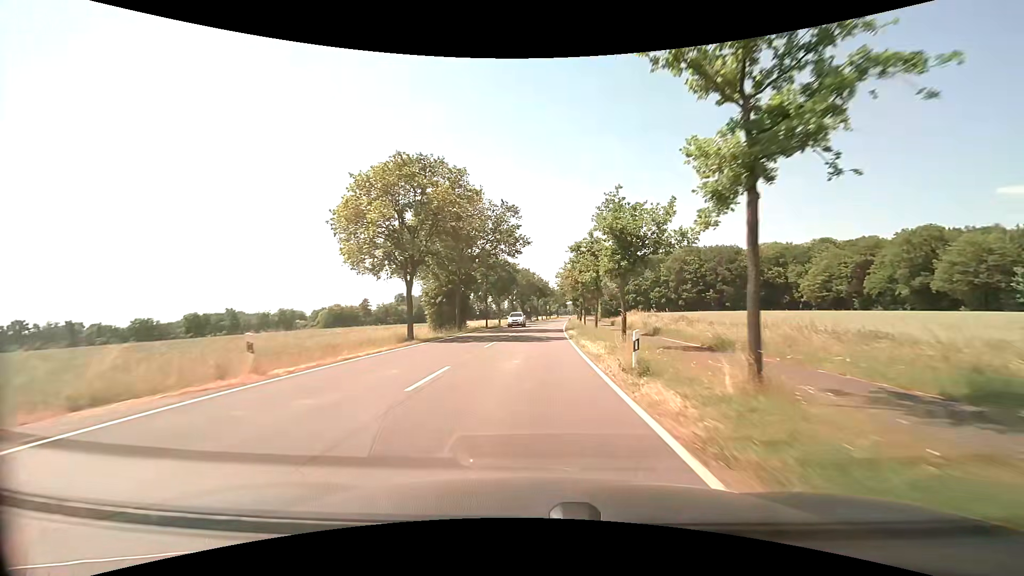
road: secondary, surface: asphalt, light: Day
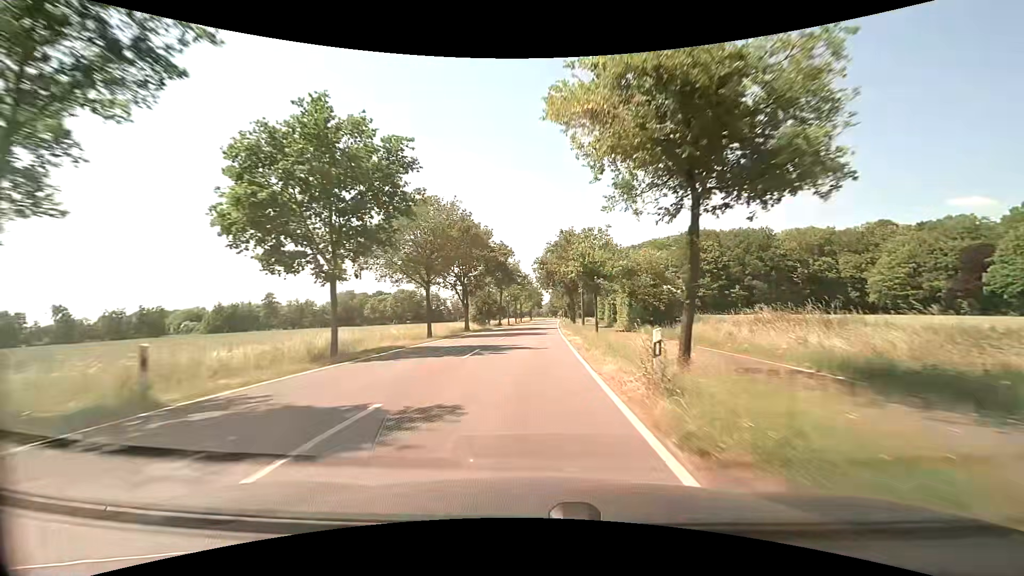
(+1.9, +53.5) m; +4°
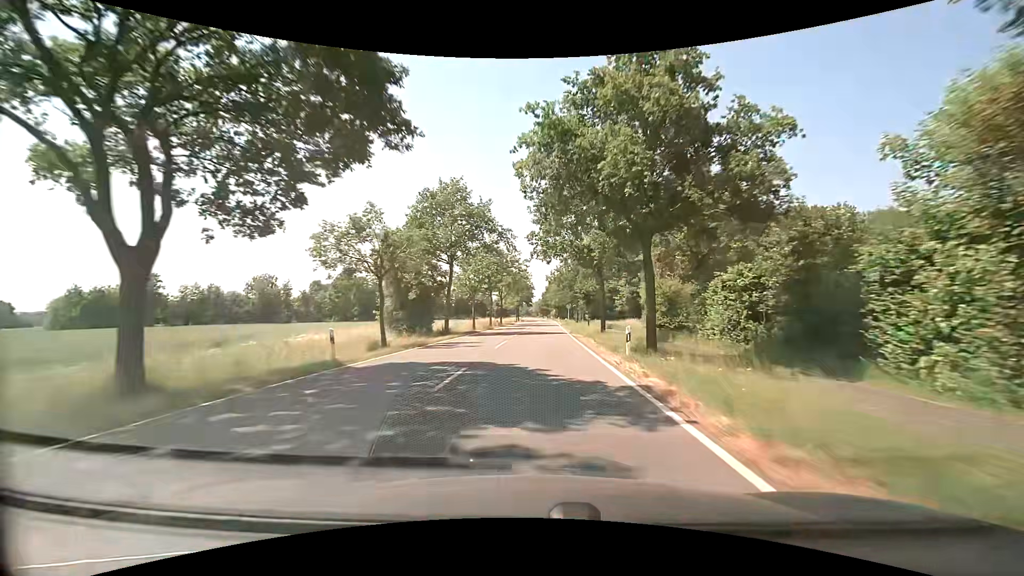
(0.0, +42.9) m; +1°
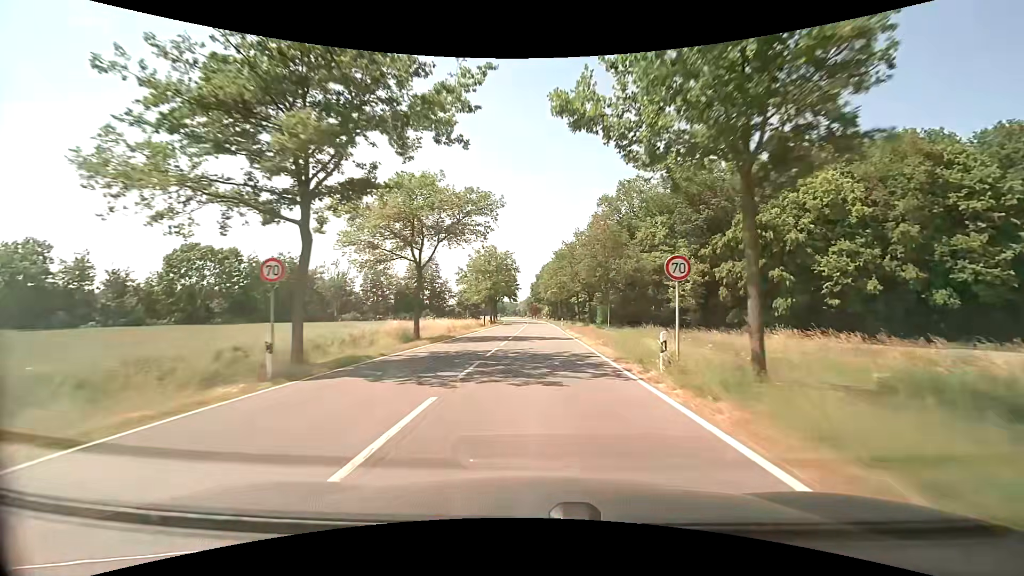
(+1.1, +53.7) m; +1°
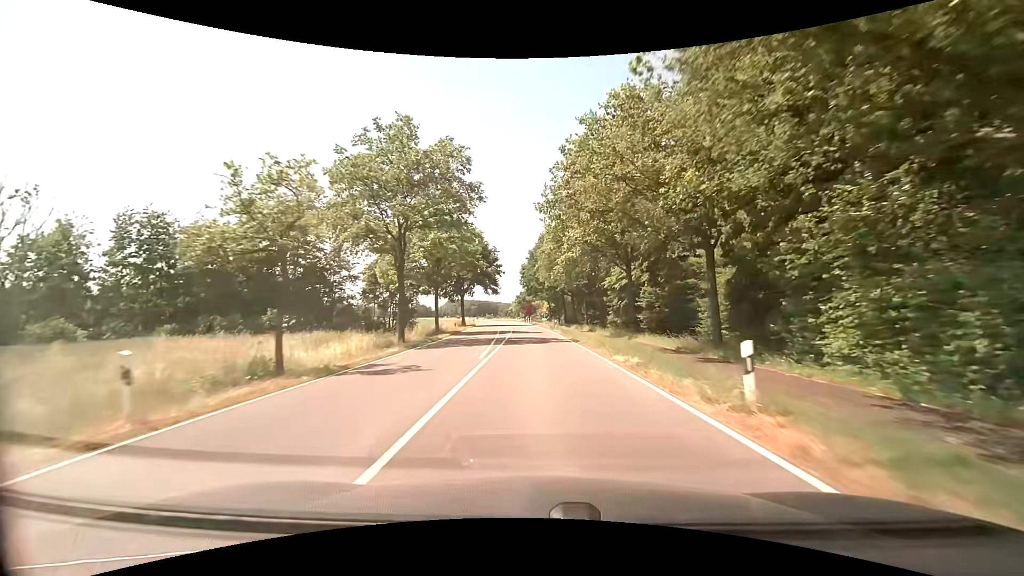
(+0.3, +53.9) m; +1°
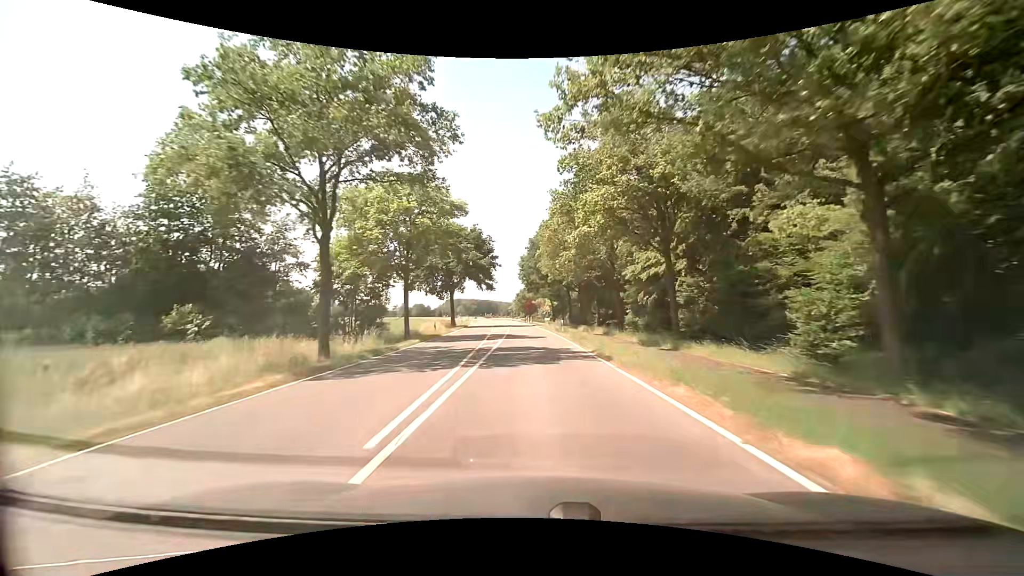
(0.0, +10.8) m; 0°
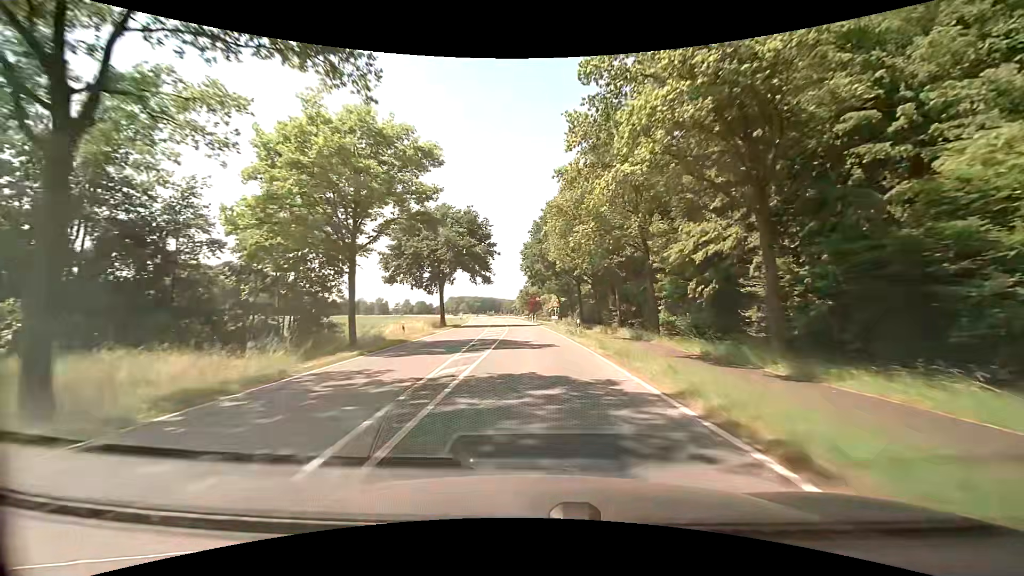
(-0.1, +10.8) m; -1°
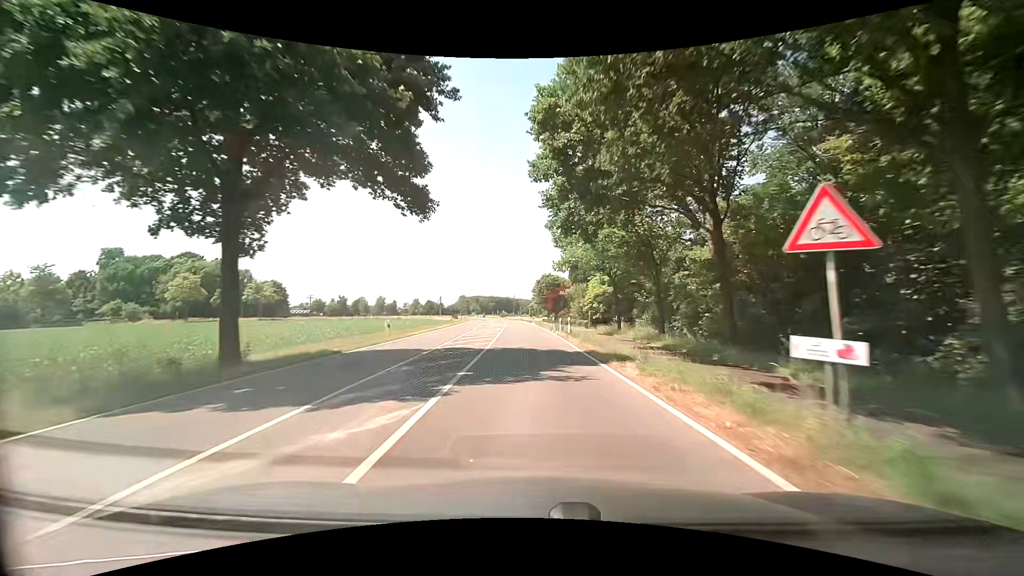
(-0.5, +43.4) m; -2°
(0, +10) (0, +20) (0, +30) (-1, +40) (-1, +50) (-2, +60) (-2, +70) (-3, +80) (-4, +90) (-5, +100) m
